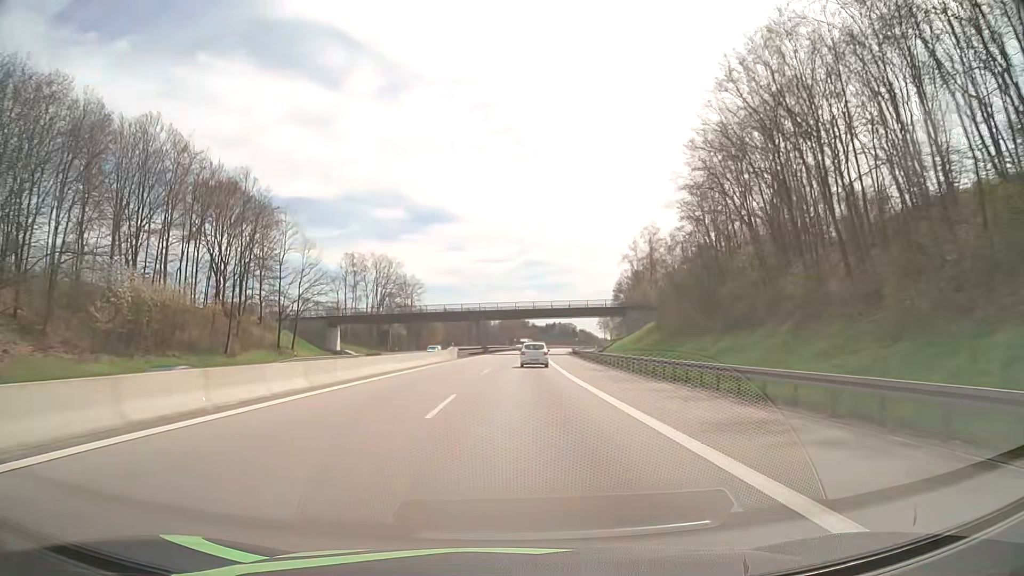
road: motorway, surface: asphalt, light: Day
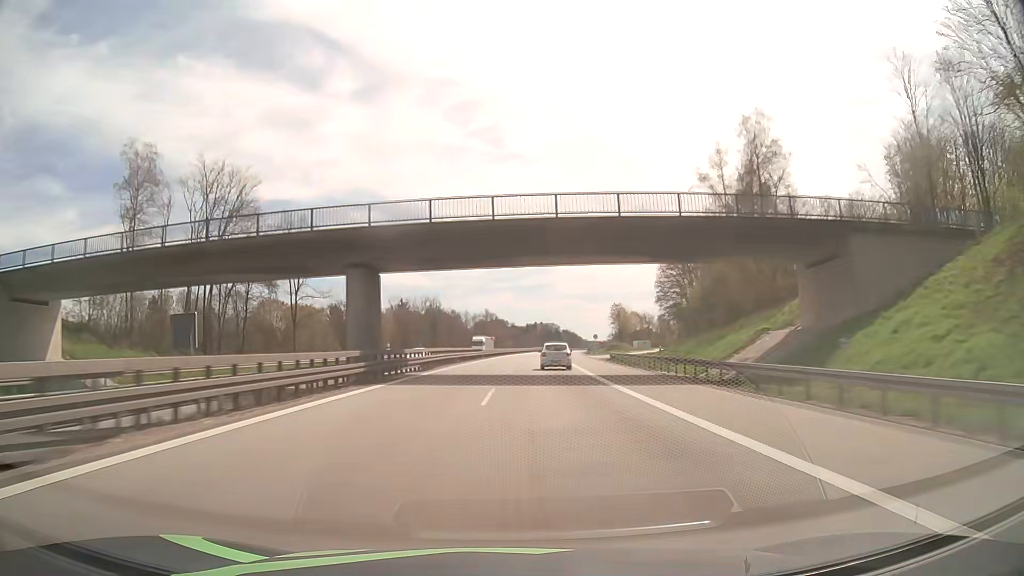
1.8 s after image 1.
(+1.1, +68.7) m; +2°
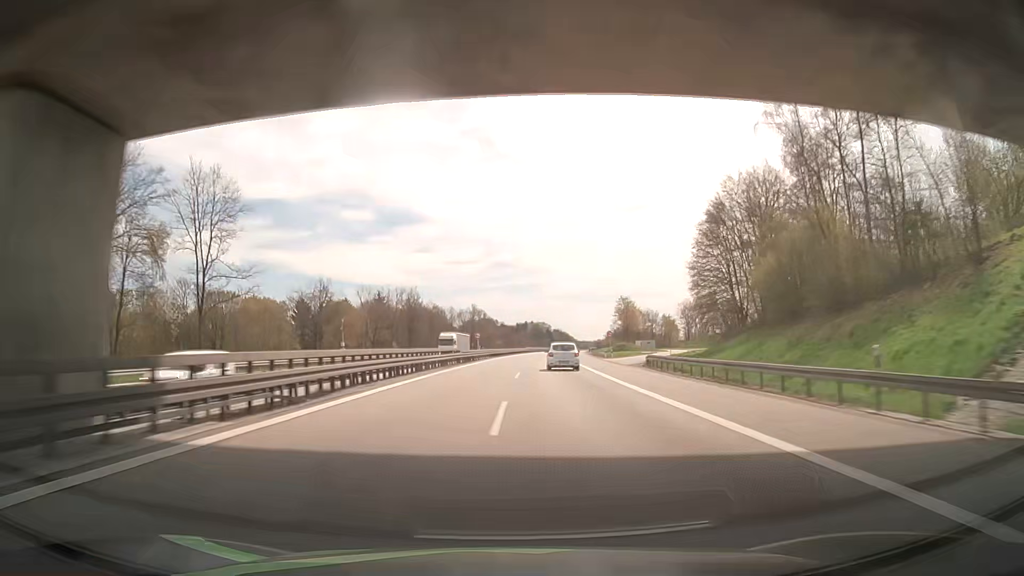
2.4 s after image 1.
(+0.1, +23.1) m; +1°
